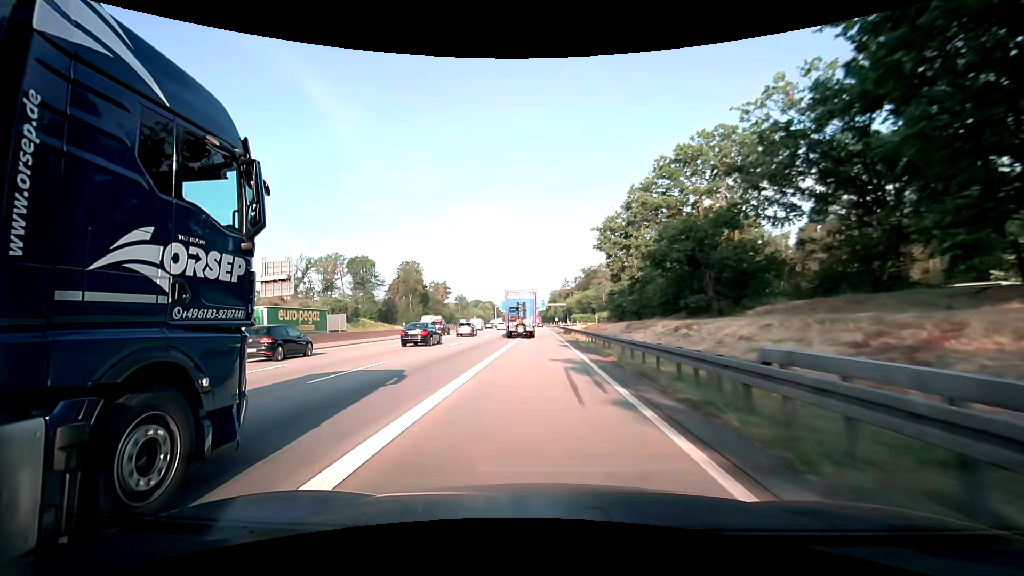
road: motorway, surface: asphalt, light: Day
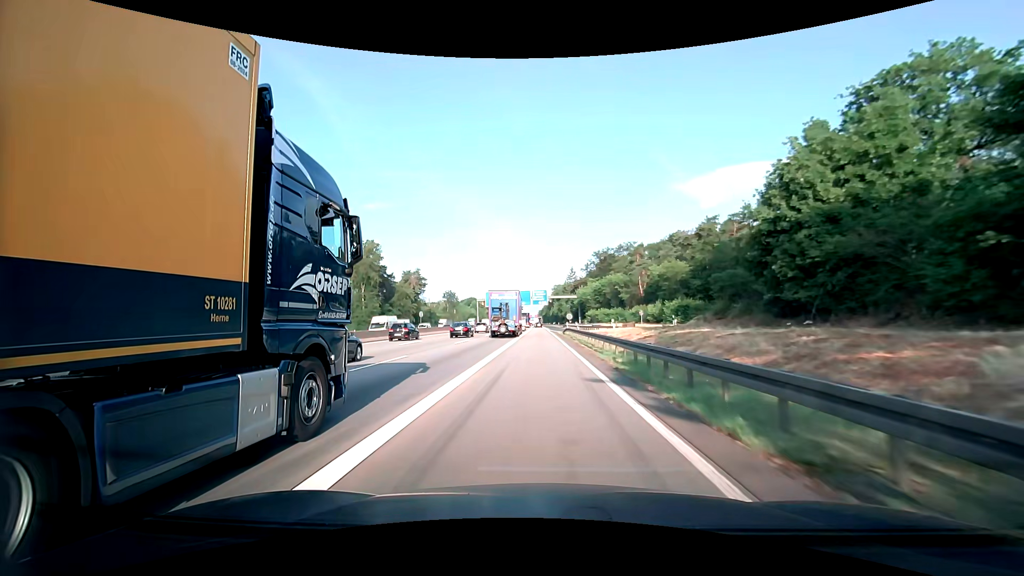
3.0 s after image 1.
(0.0, +51.6) m; 0°
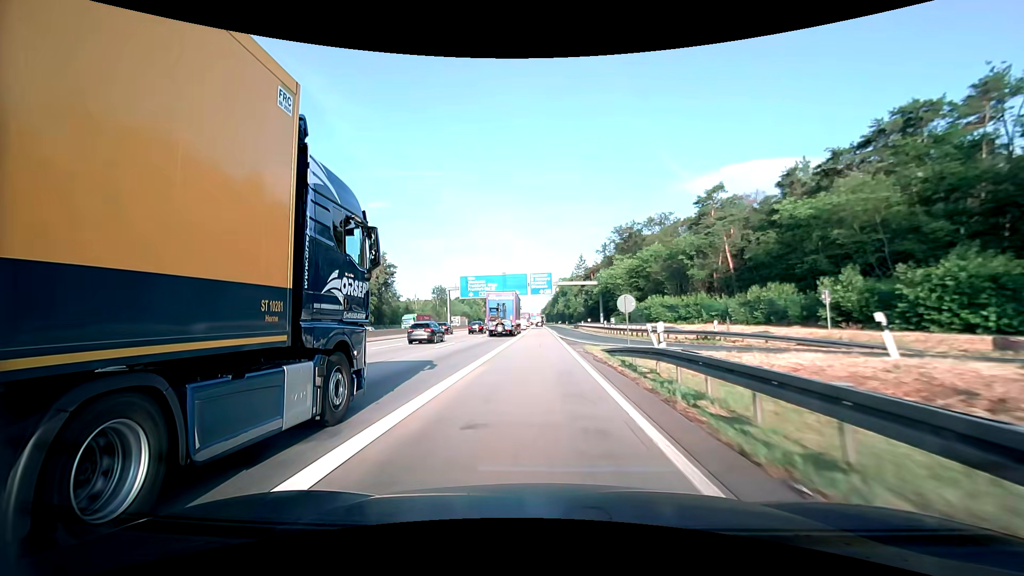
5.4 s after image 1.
(-0.1, +41.6) m; 0°
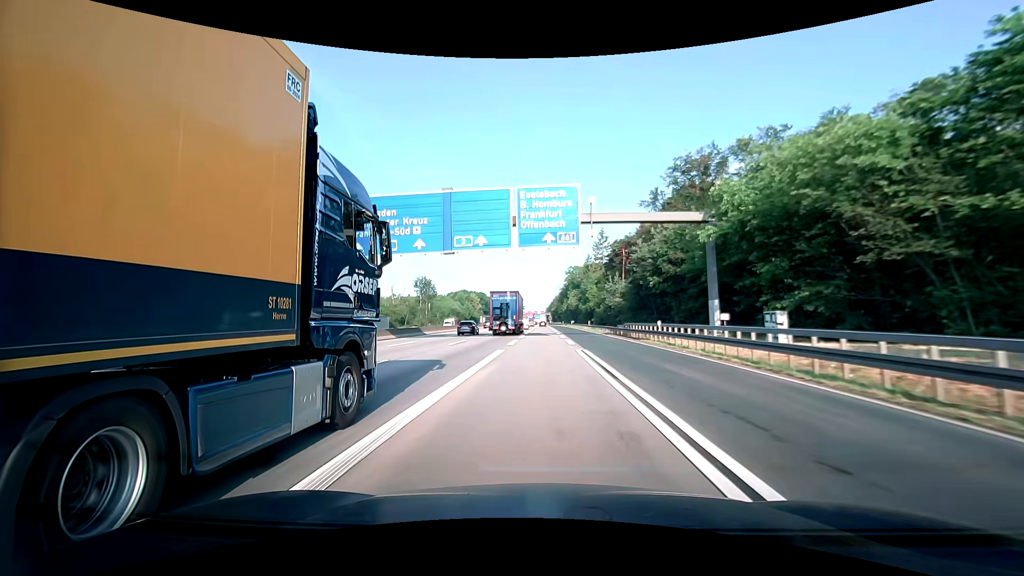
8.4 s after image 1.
(-0.4, +52.4) m; -1°
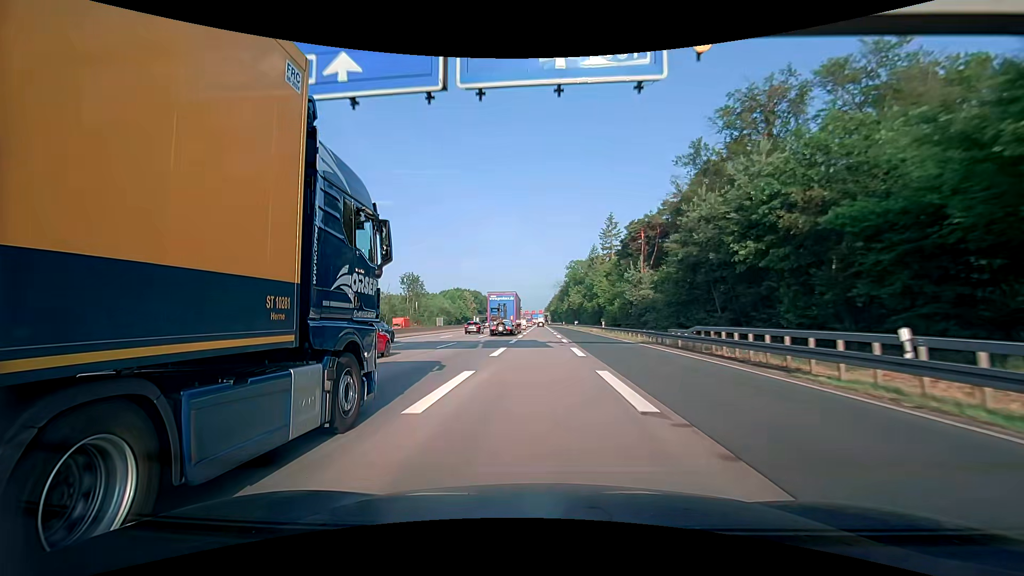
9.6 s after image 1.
(+0.1, +20.9) m; 0°
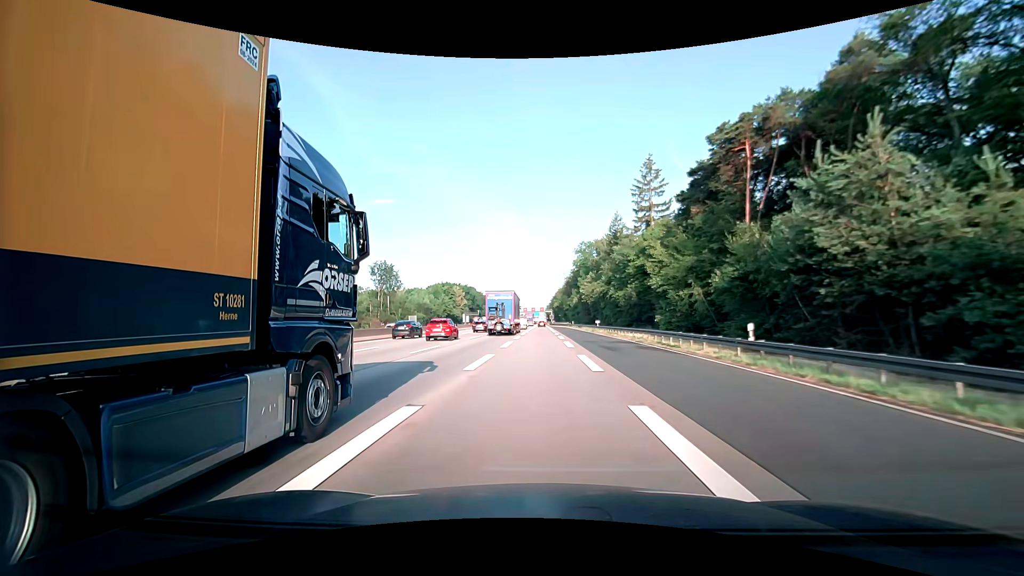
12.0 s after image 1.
(+0.2, +41.7) m; 0°
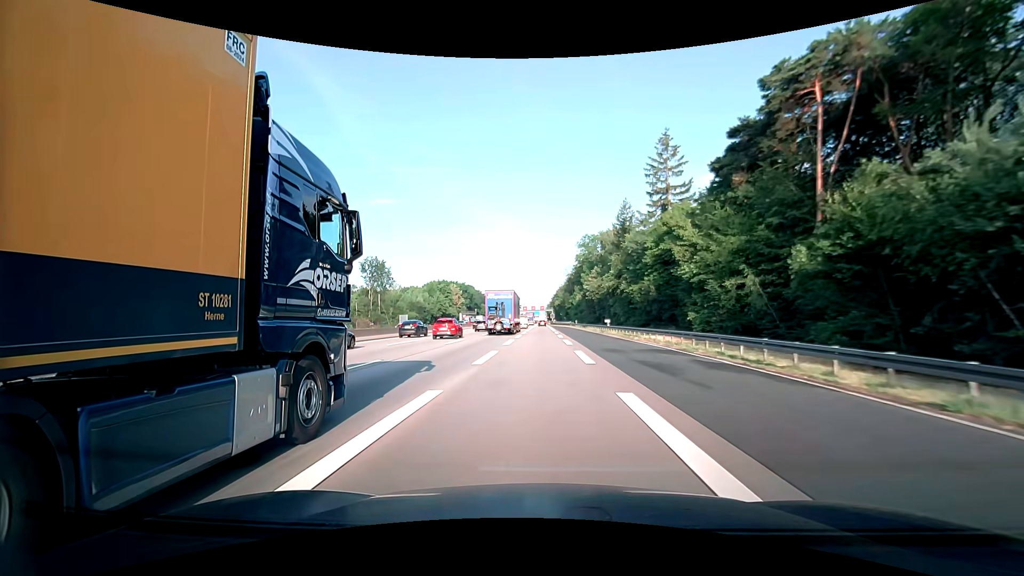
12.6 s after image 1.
(0.0, +10.3) m; 0°
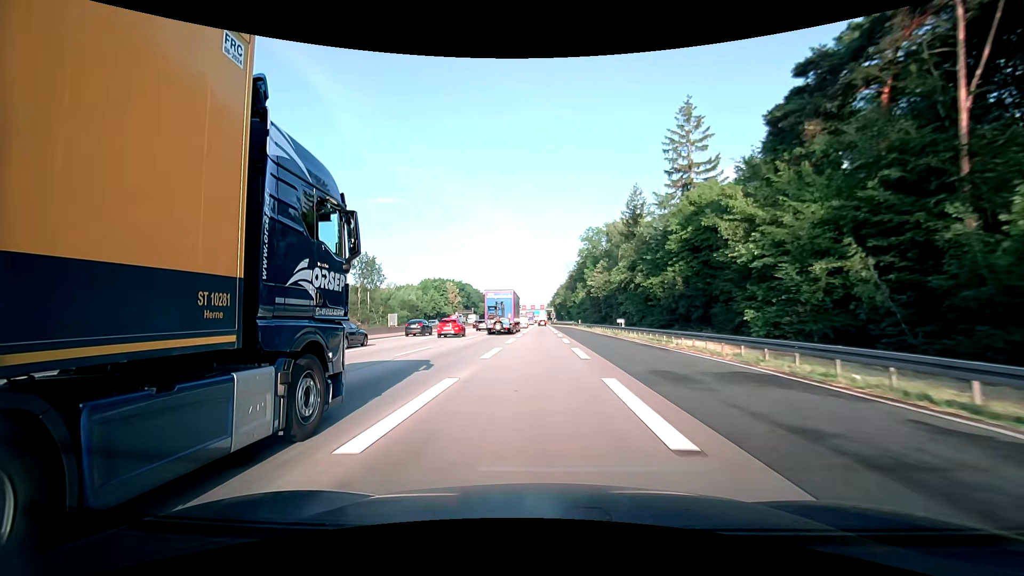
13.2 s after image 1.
(0.0, +10.0) m; 0°
(0, +10) (0, +20) (0, +30) (0, +40) (0, +50) (0, +60) (0, +70) (0, +80) (0, +90) (0, +100) m
